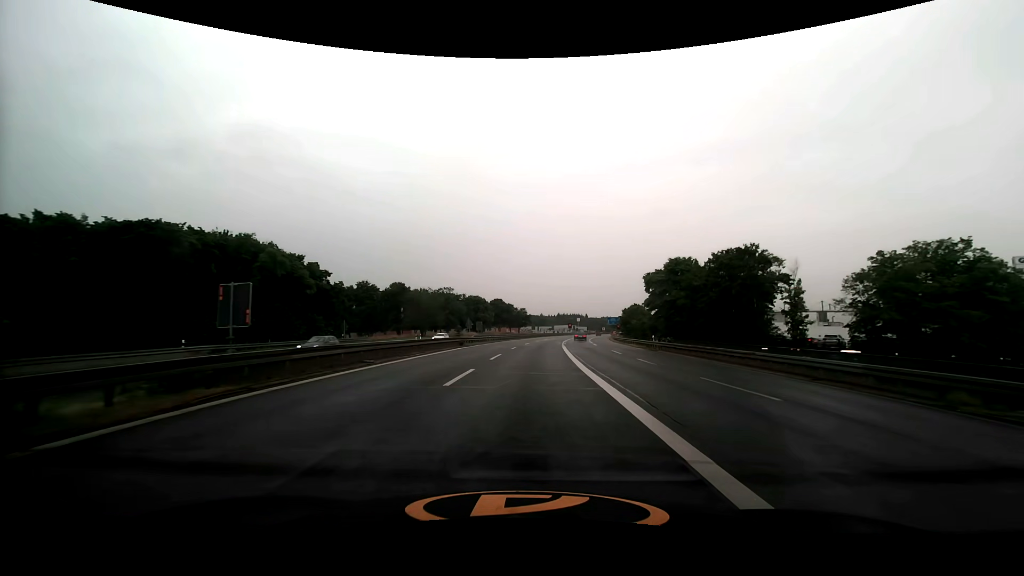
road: motorway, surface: asphalt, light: Day
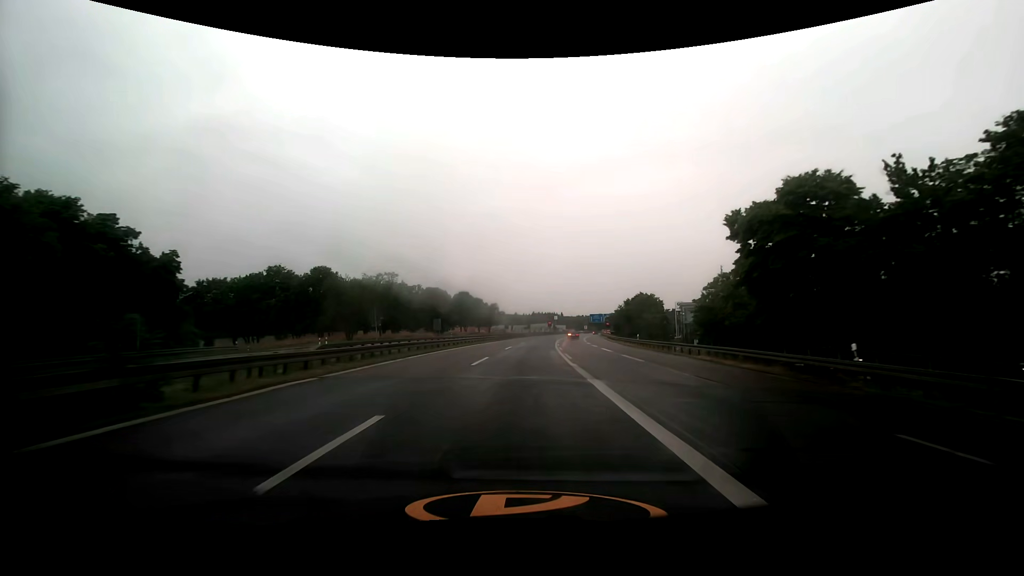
(+0.9, +33.5) m; +3°
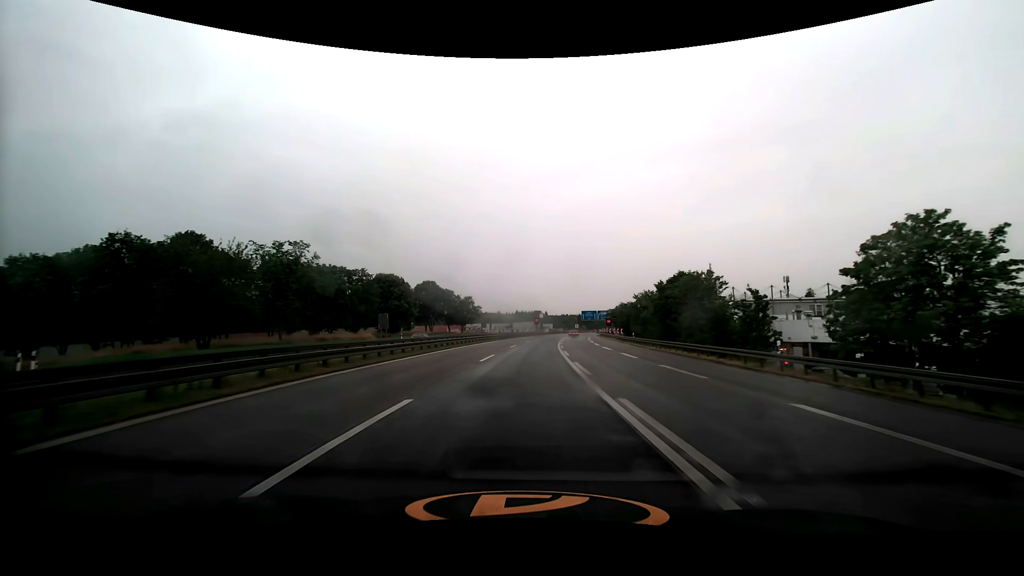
(+0.5, +33.8) m; +2°
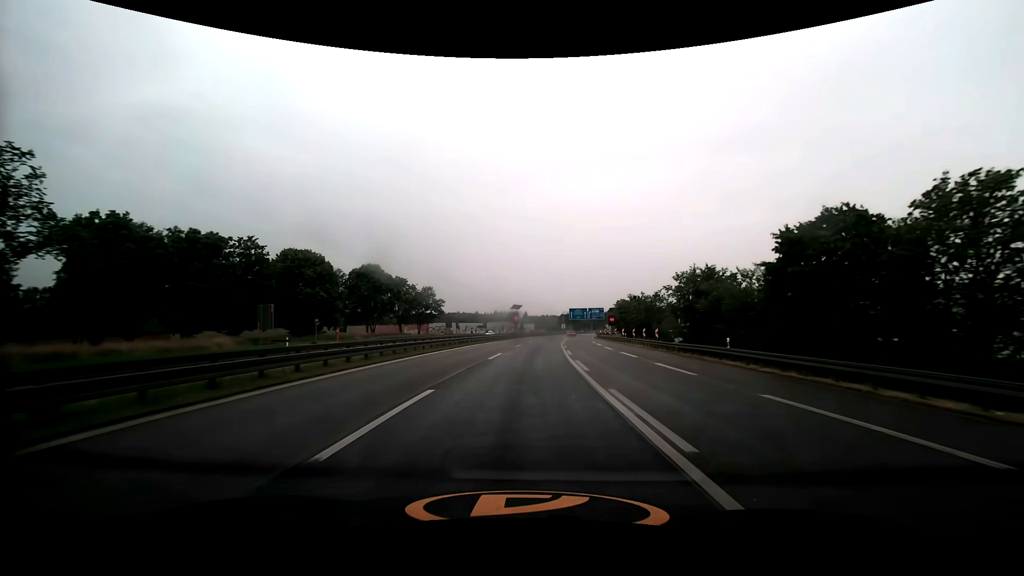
(+0.8, +34.4) m; +3°
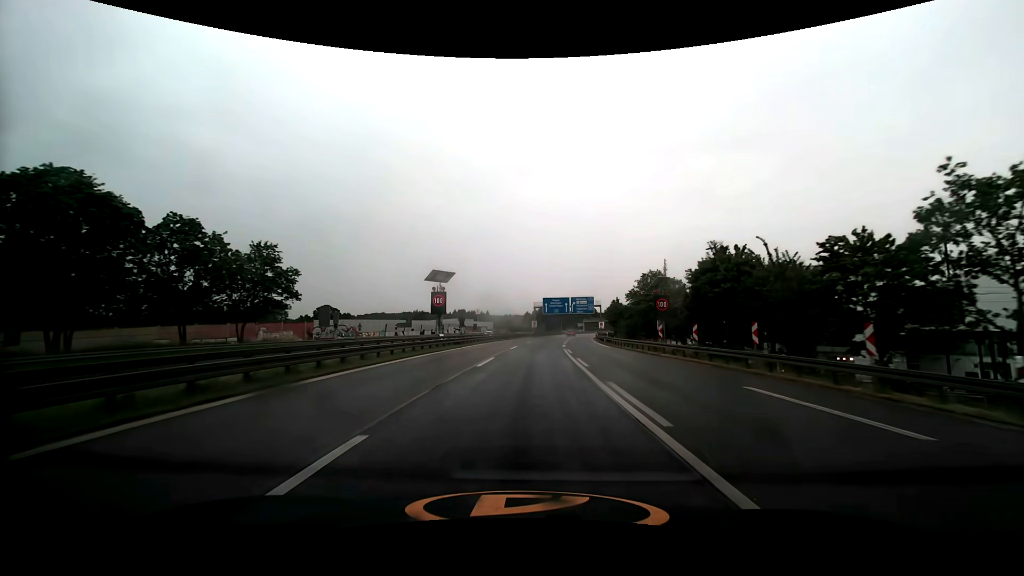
(+2.4, +58.7) m; +4°
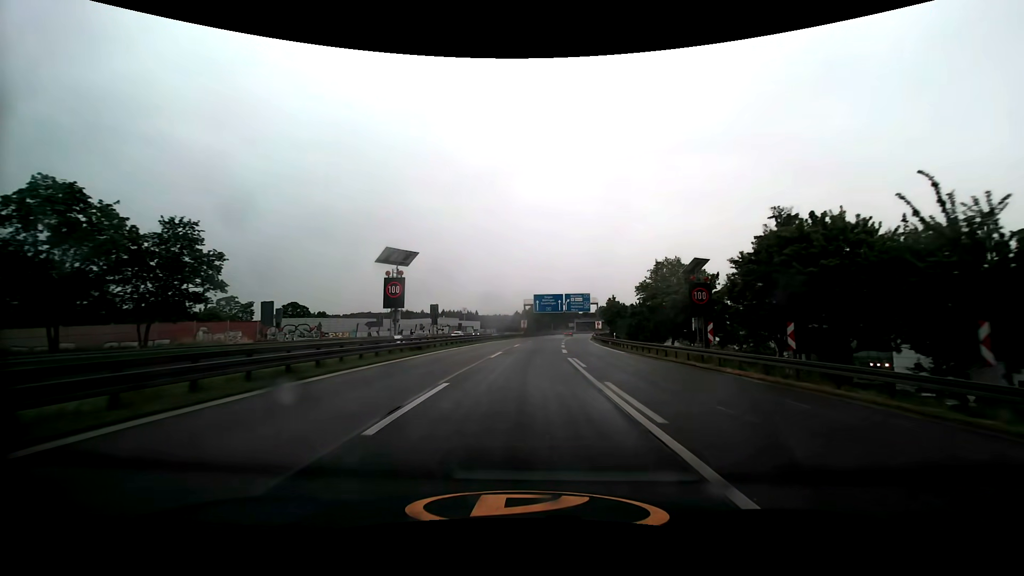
(+0.1, +11.9) m; +1°
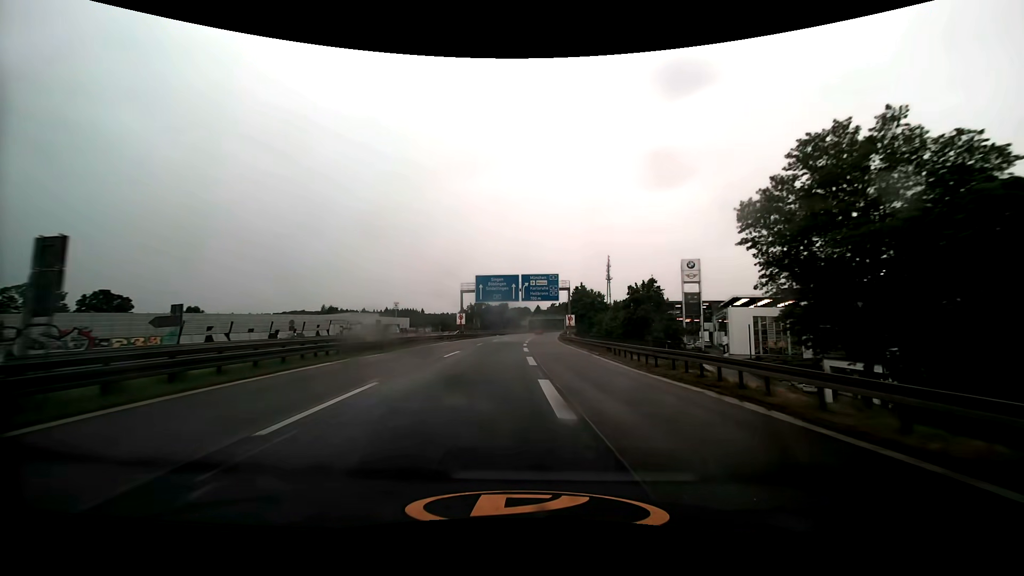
(+1.6, +35.9) m; +6°
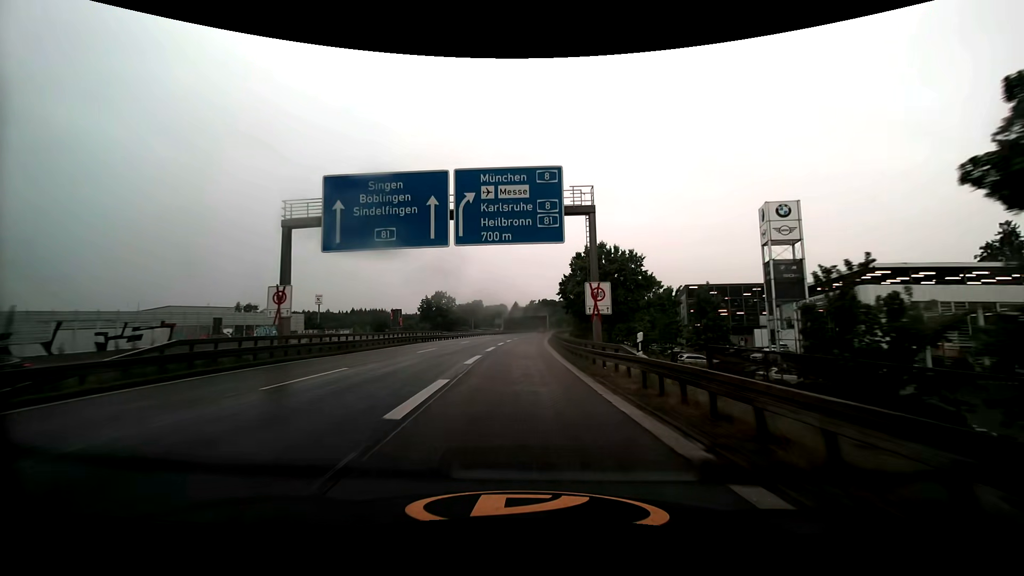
(+1.7, +48.3) m; +3°
(0, +10) (0, +20) (0, +30) (0, +40) (0, +50) (0, +60) (+1, +70) (+1, +80) (+2, +90) (+3, +100) m
